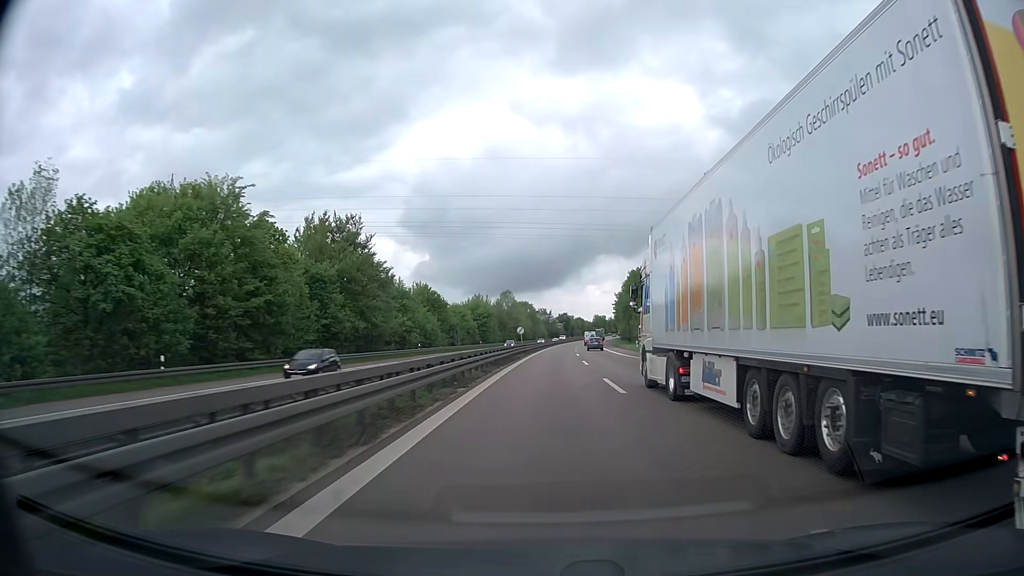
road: trunk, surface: asphalt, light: Day
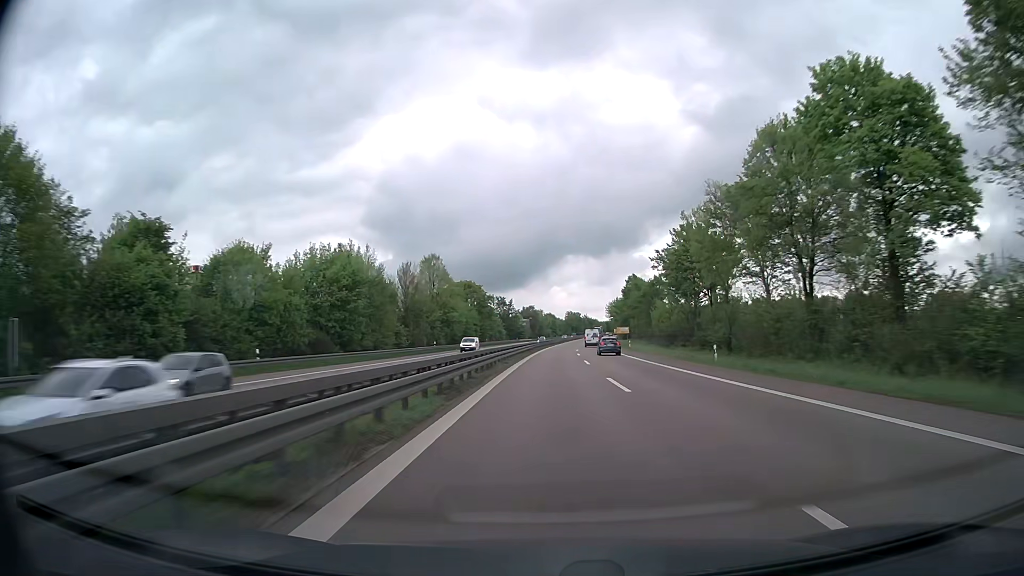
(+2.2, +90.9) m; +3°
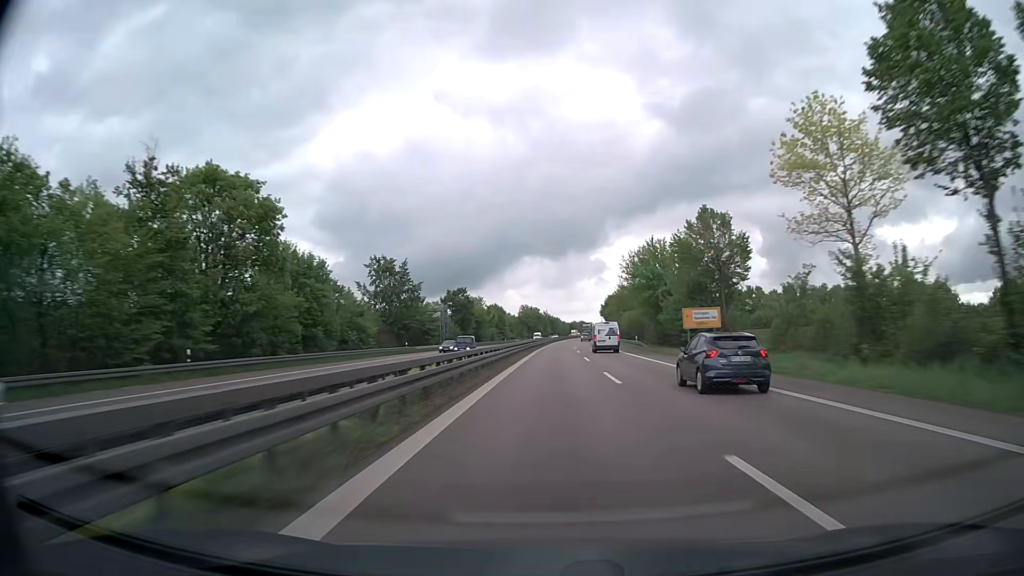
(+3.5, +107.1) m; +4°
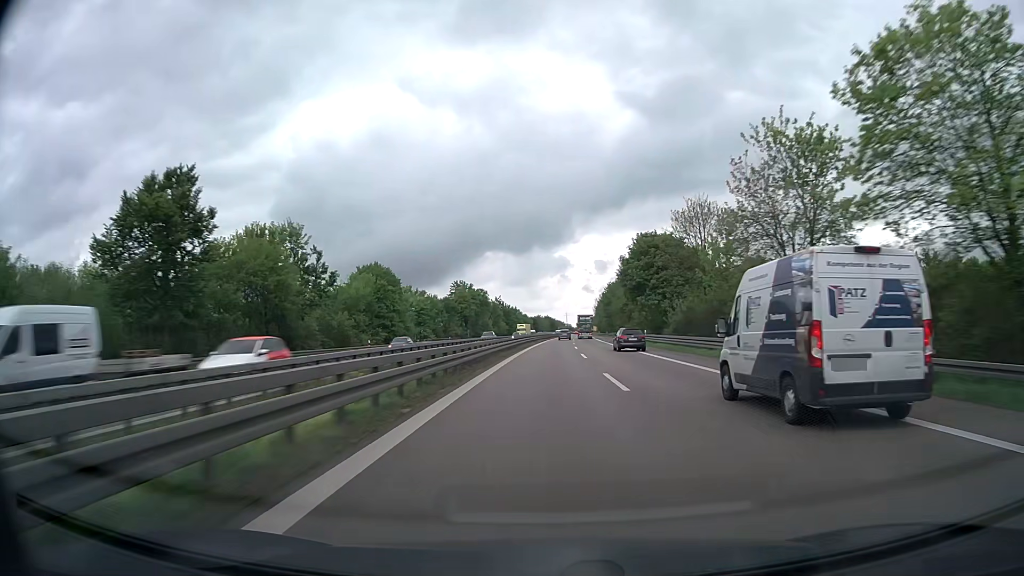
(+3.4, +112.6) m; +3°
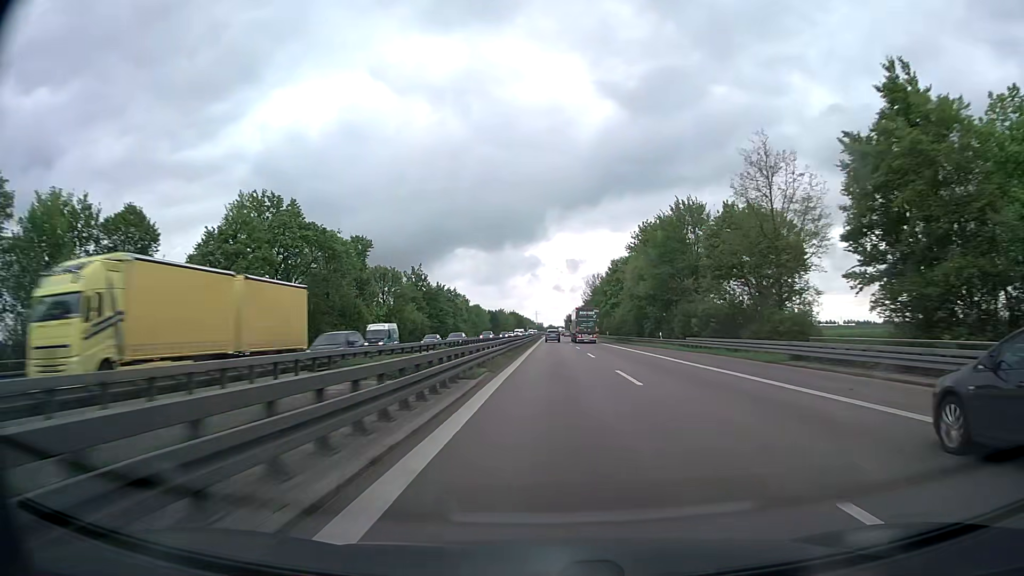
(+2.4, +105.7) m; +3°
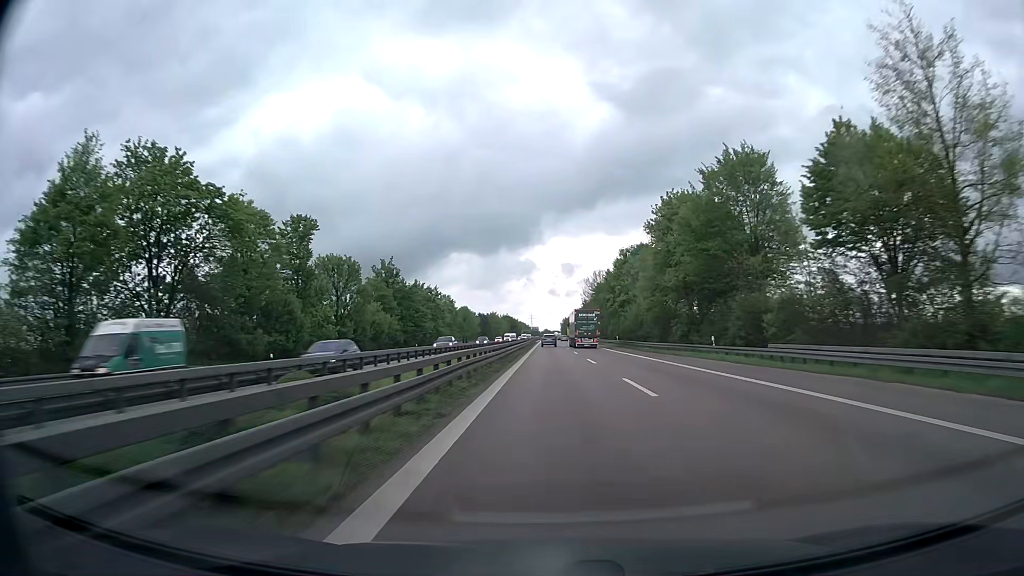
(+0.1, +20.3) m; 0°
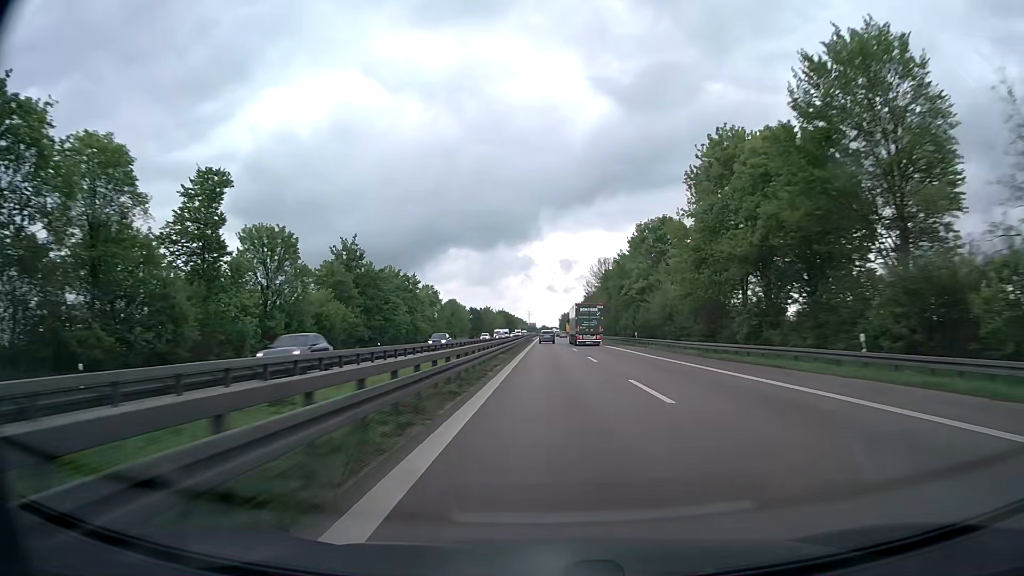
(0.0, +20.0) m; 0°
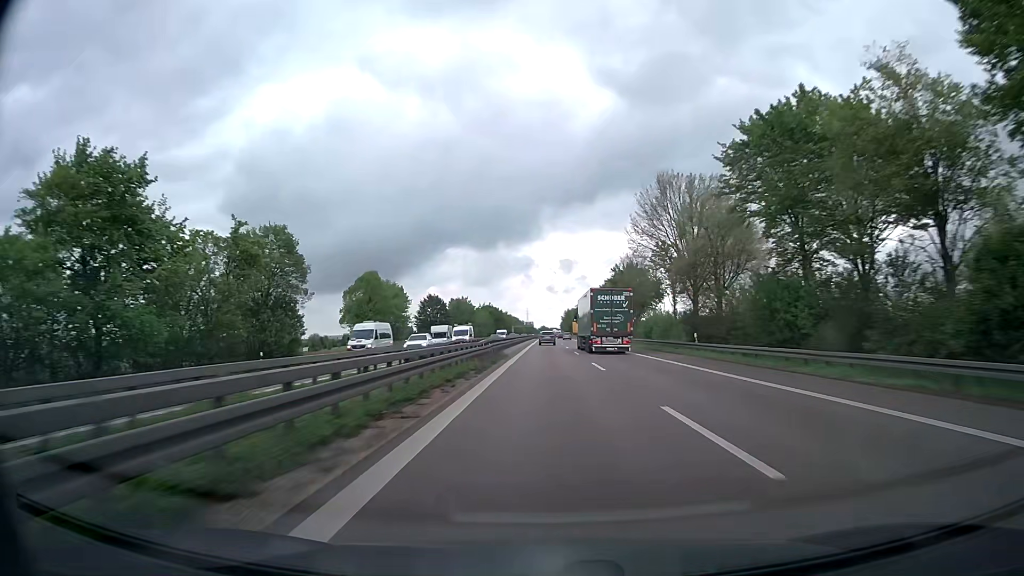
(+0.2, +78.7) m; 0°
(0, +10) (0, +20) (0, +30) (0, +40) (0, +50) (0, +60) (0, +70) (0, +80) (0, +90) (0, +100) m
